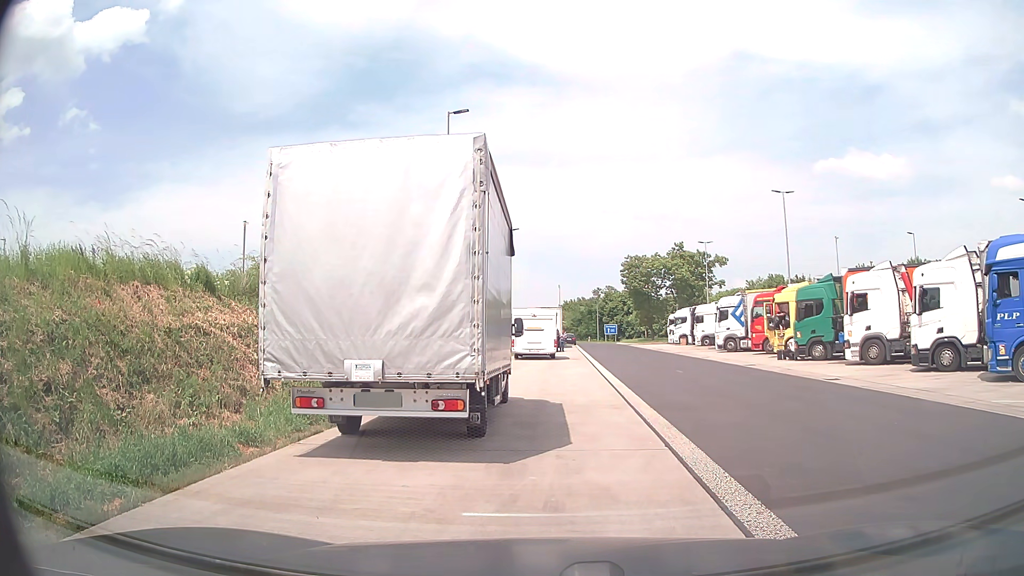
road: service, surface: asphalt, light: Day
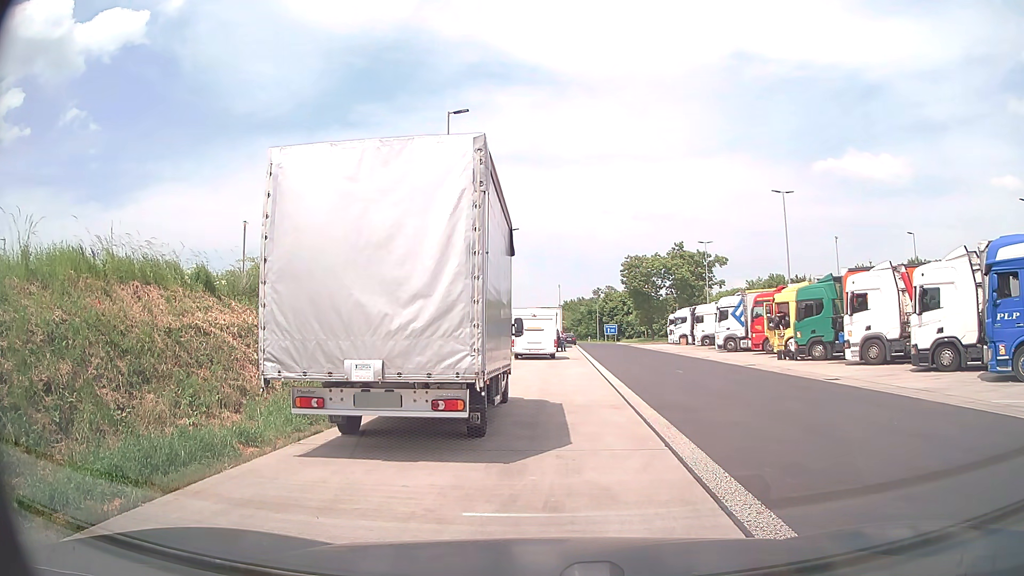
(0.0, 0.0) m; 0°
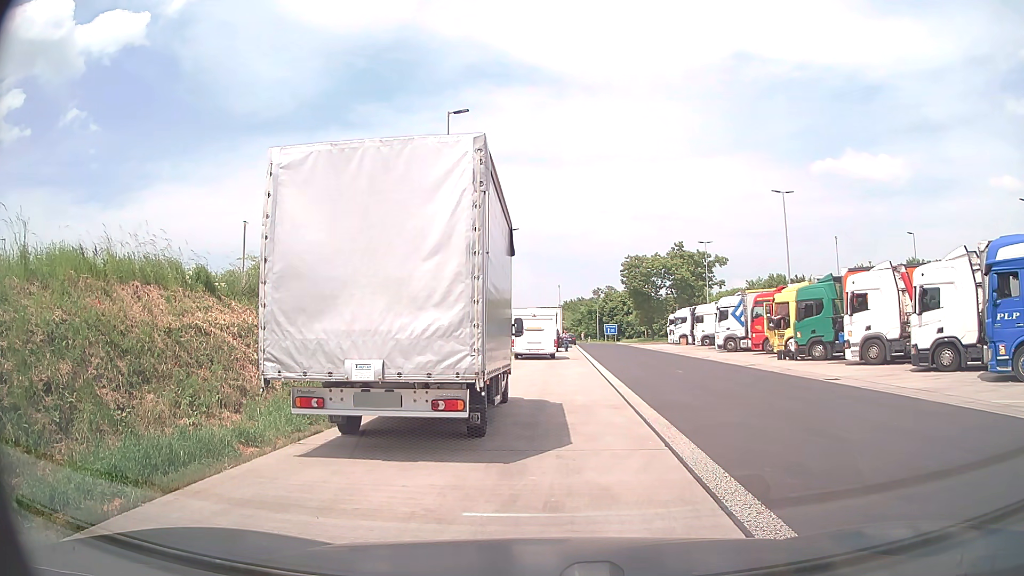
(0.0, 0.0) m; 0°
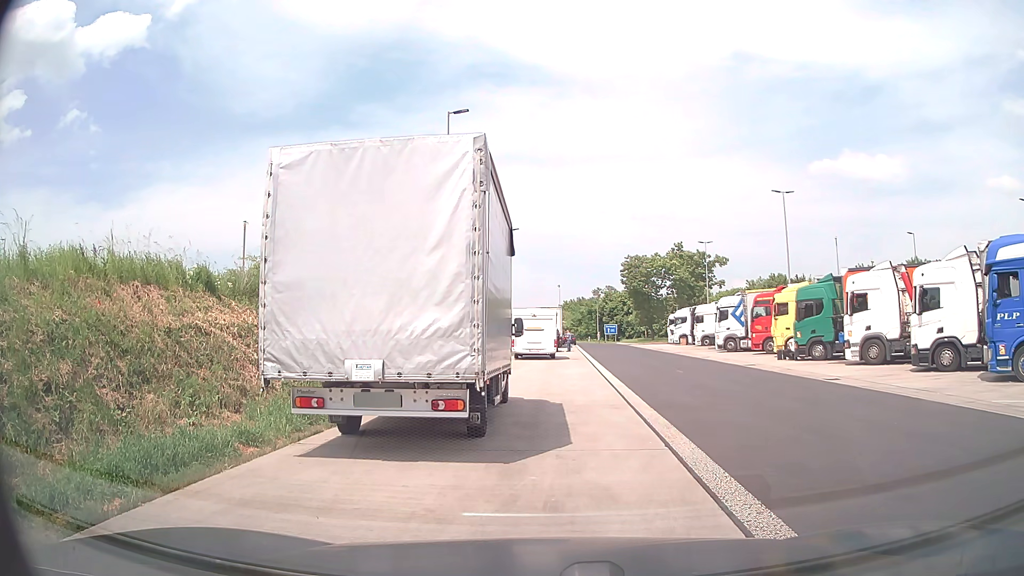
(0.0, 0.0) m; 0°
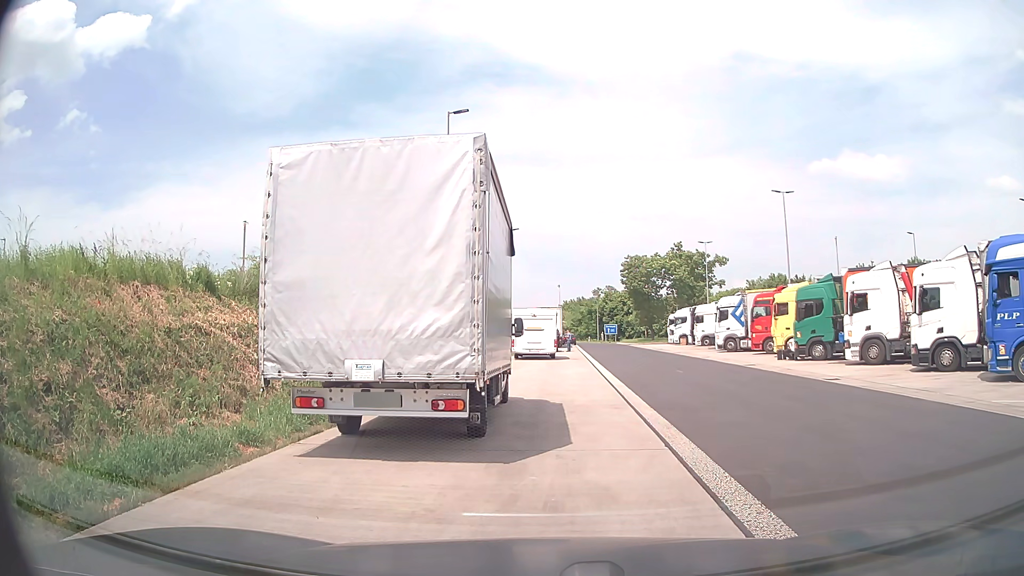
(0.0, 0.0) m; 0°
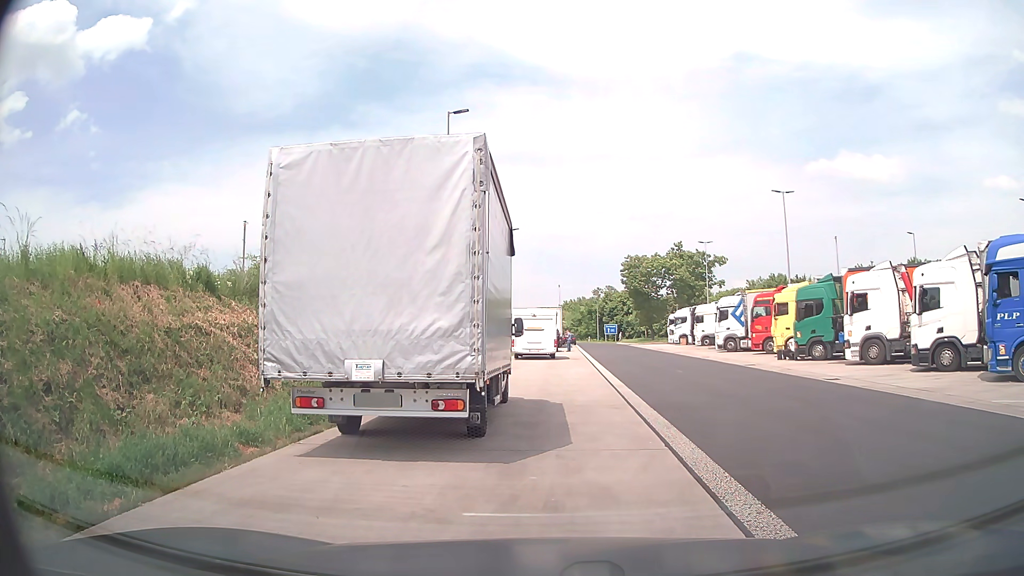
(0.0, 0.0) m; 0°
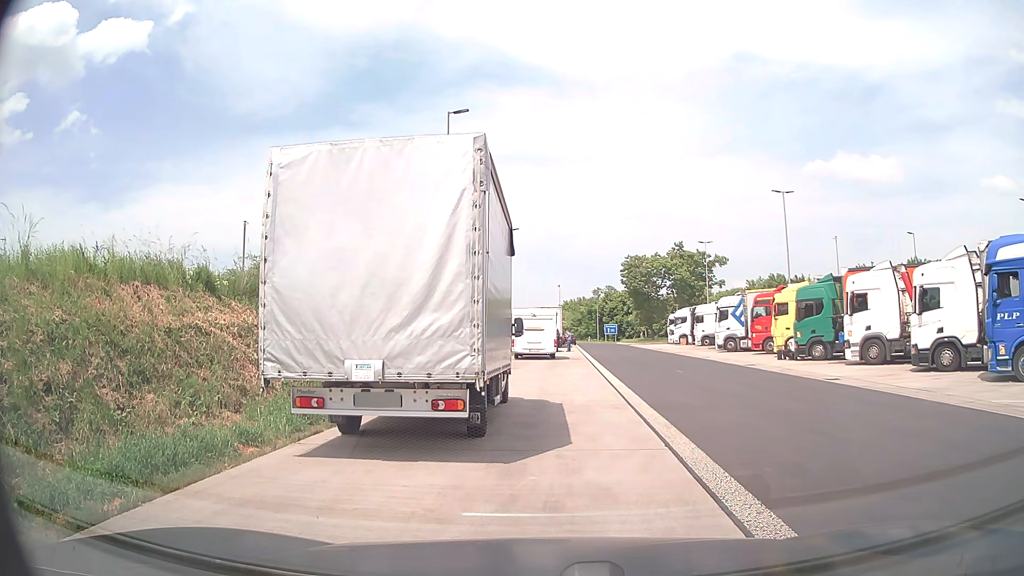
(0.0, 0.0) m; 0°
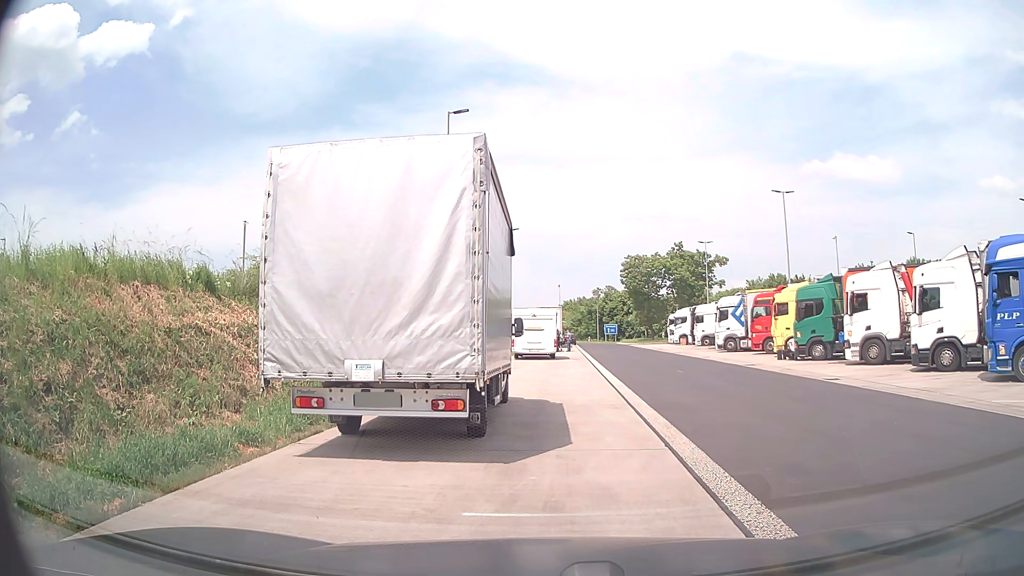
(0.0, 0.0) m; 0°
